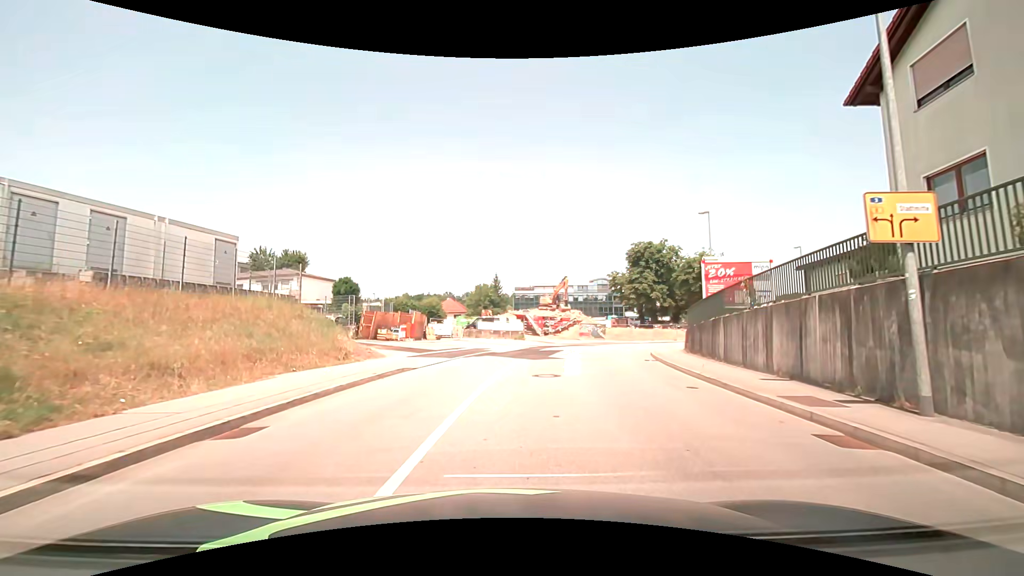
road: tertiary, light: Day
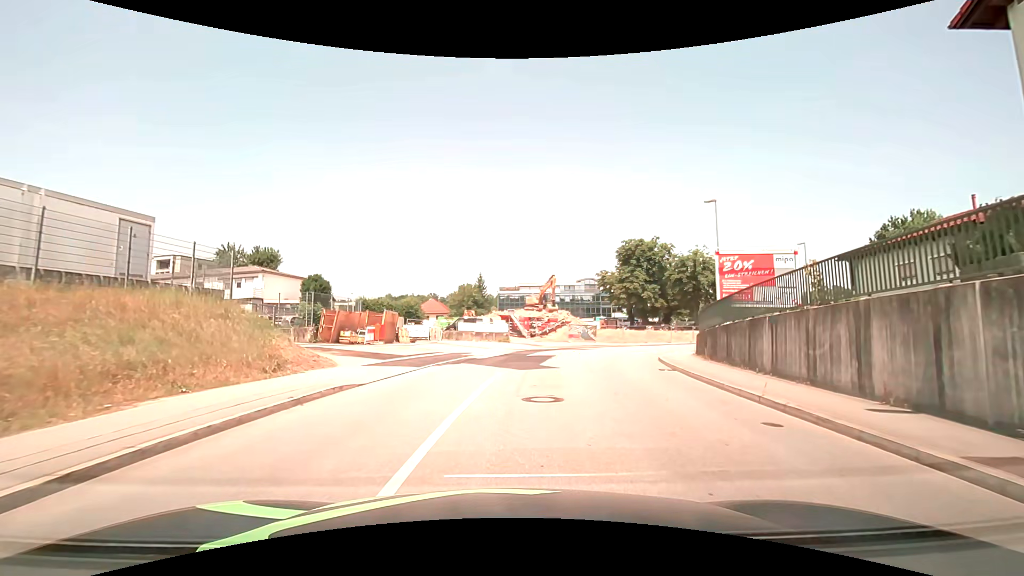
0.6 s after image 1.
(+0.1, +4.4) m; +1°
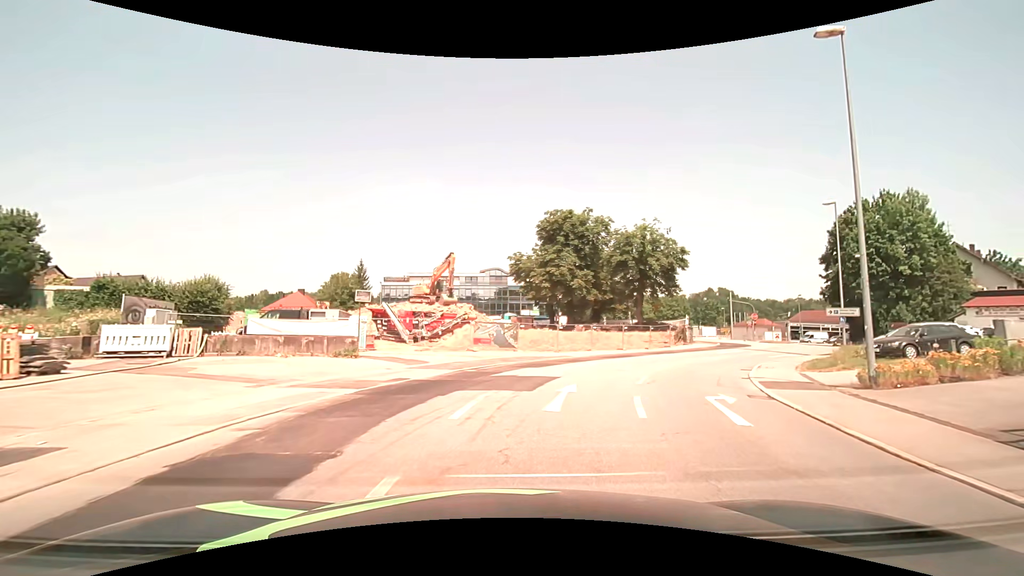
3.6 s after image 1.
(+2.2, +22.0) m; +12°
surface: asphalt
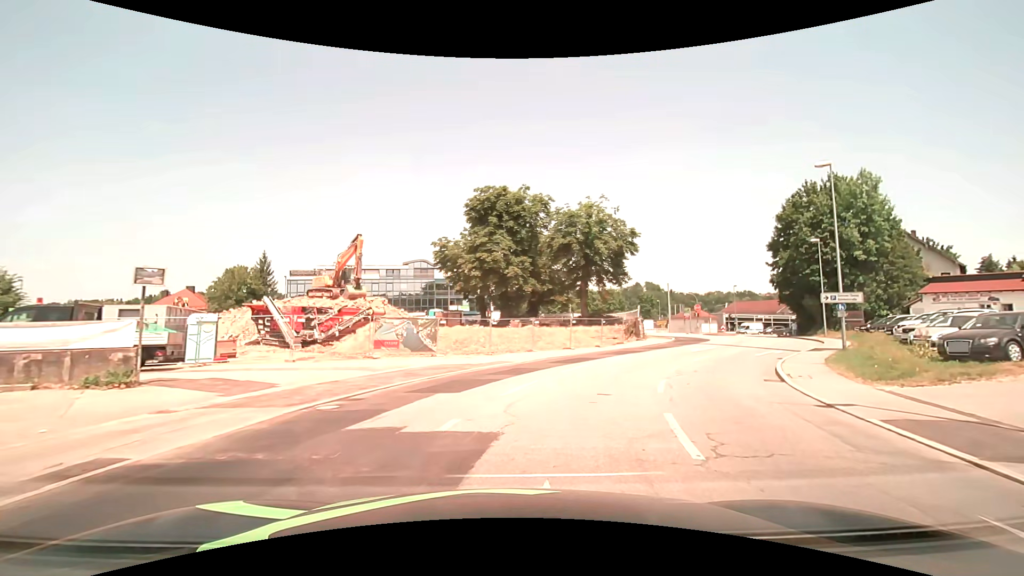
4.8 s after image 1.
(+0.7, +8.7) m; +8°
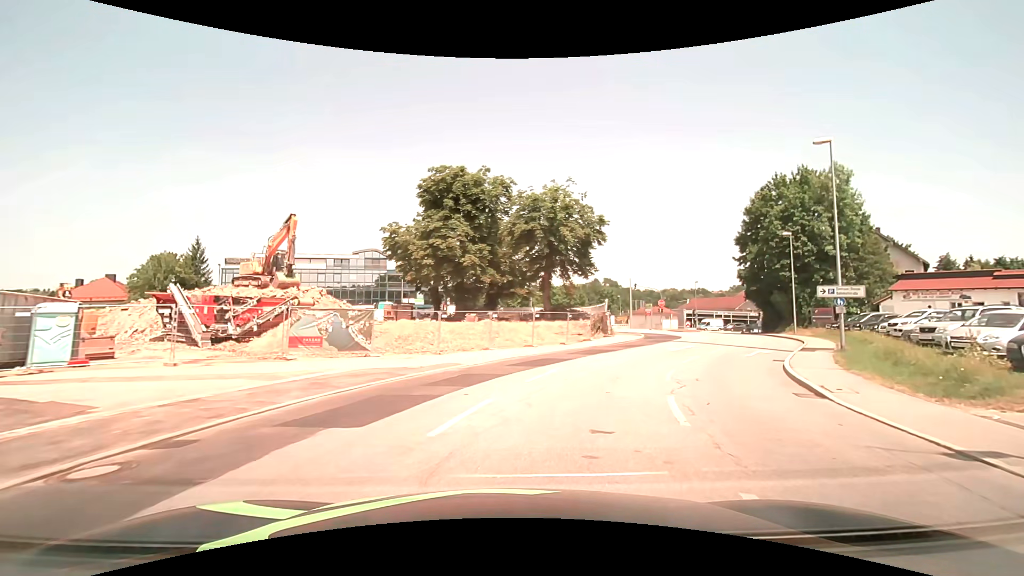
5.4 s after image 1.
(+0.2, +4.4) m; +5°
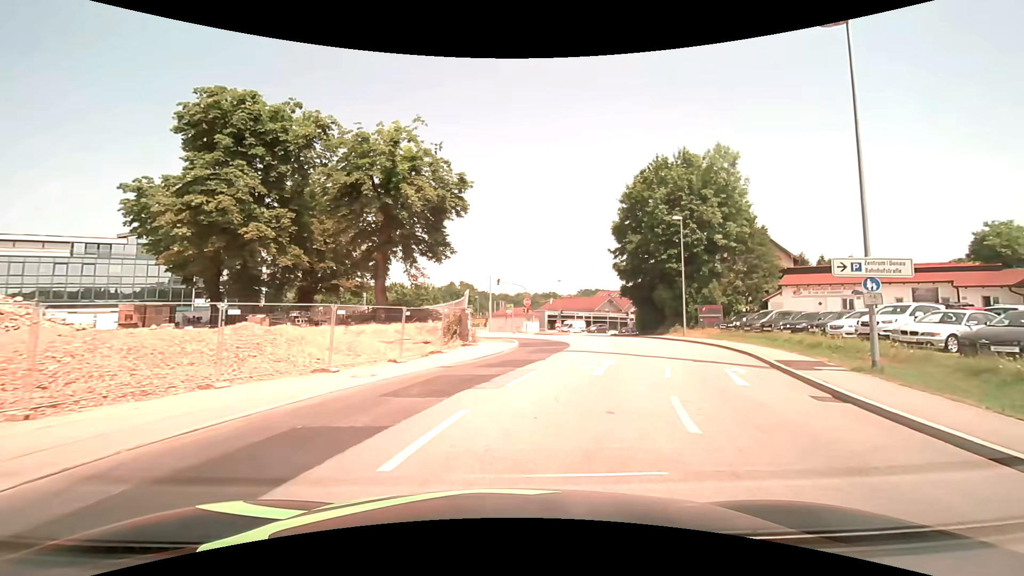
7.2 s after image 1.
(+1.8, +13.0) m; +17°
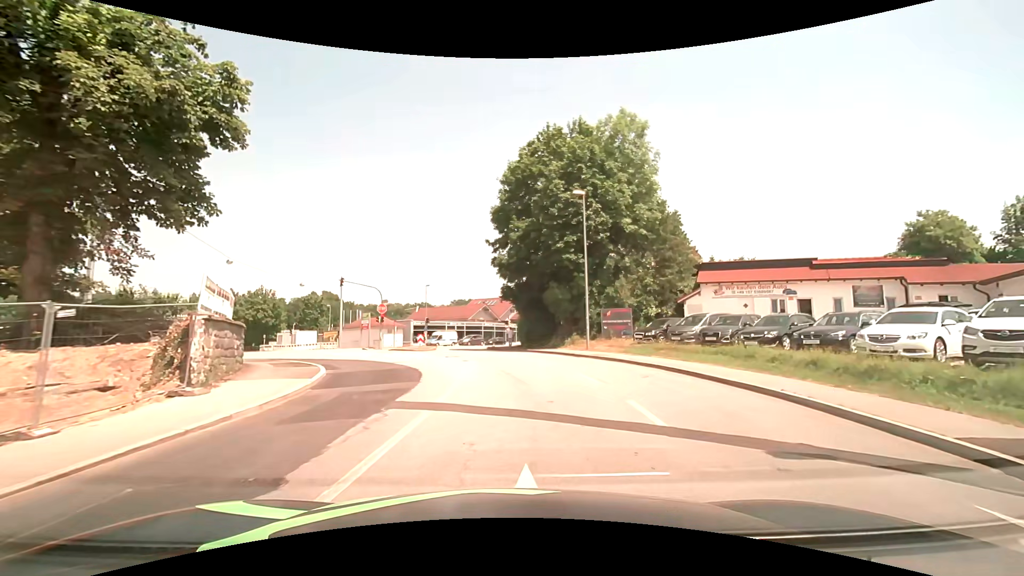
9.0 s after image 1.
(+1.7, +12.5) m; +14°
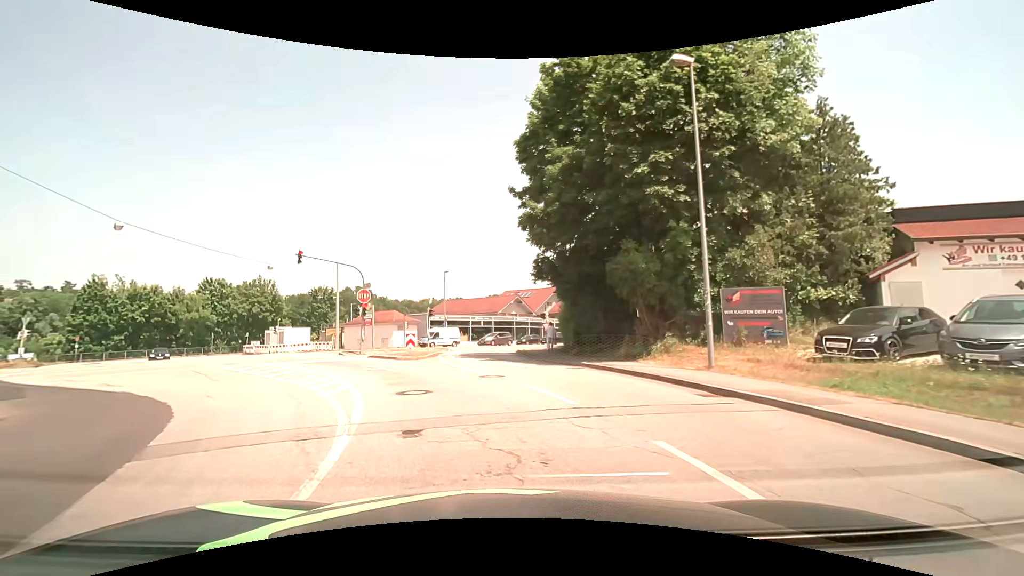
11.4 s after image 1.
(0.0, +15.2) m; -4°
